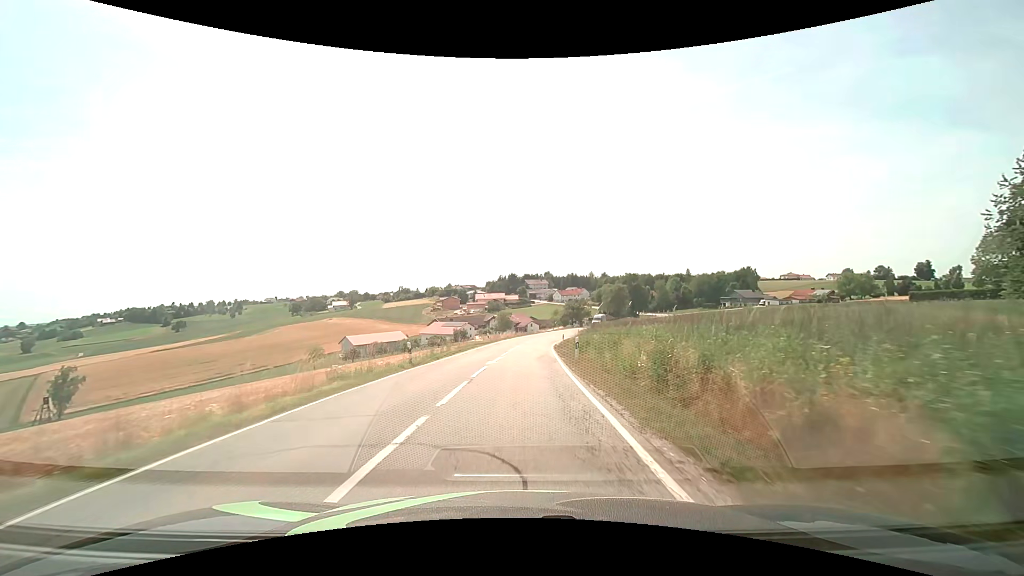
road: secondary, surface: asphalt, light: Day
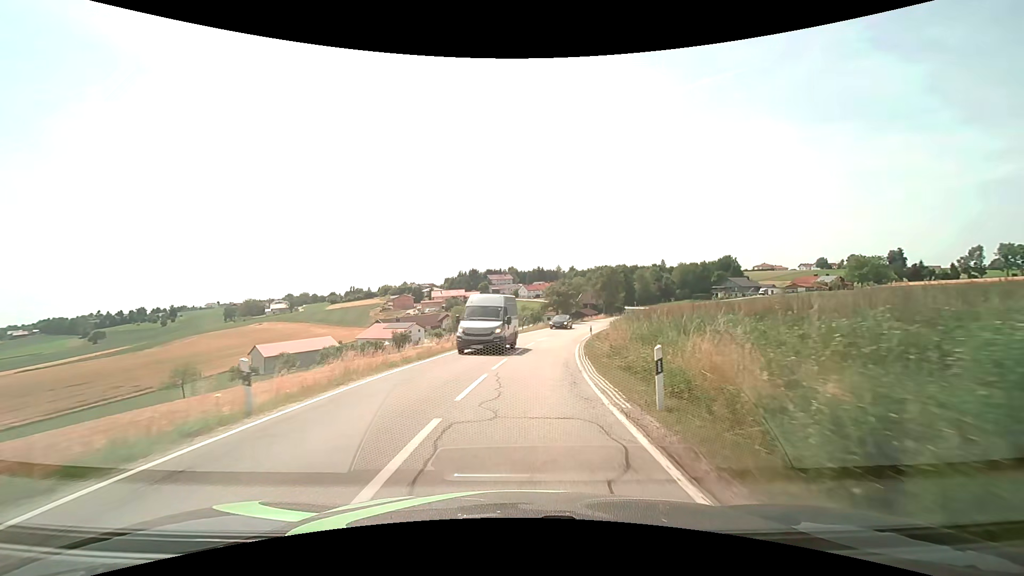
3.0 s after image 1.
(+0.9, +39.4) m; +4°
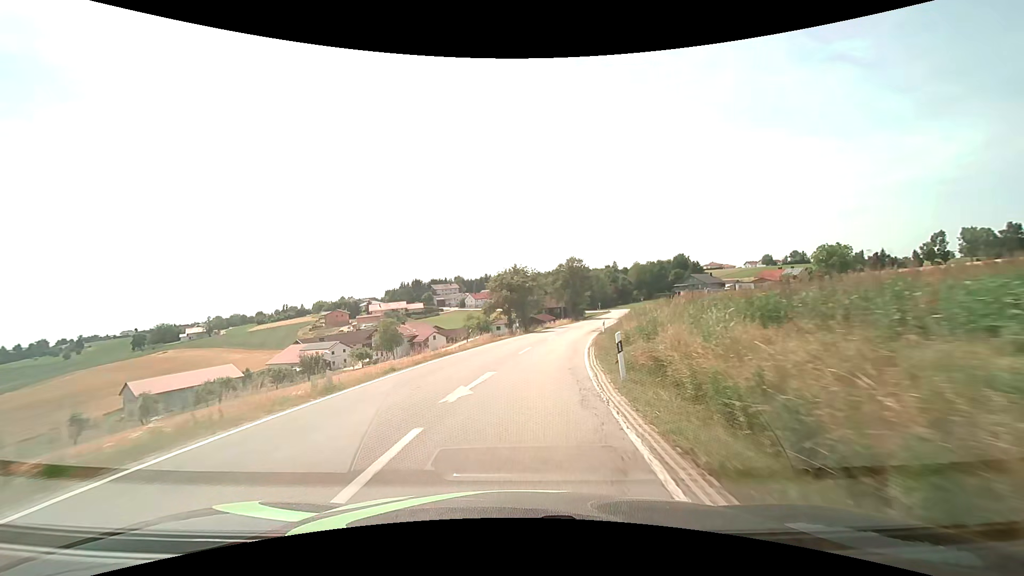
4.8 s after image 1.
(+1.5, +24.2) m; +6°
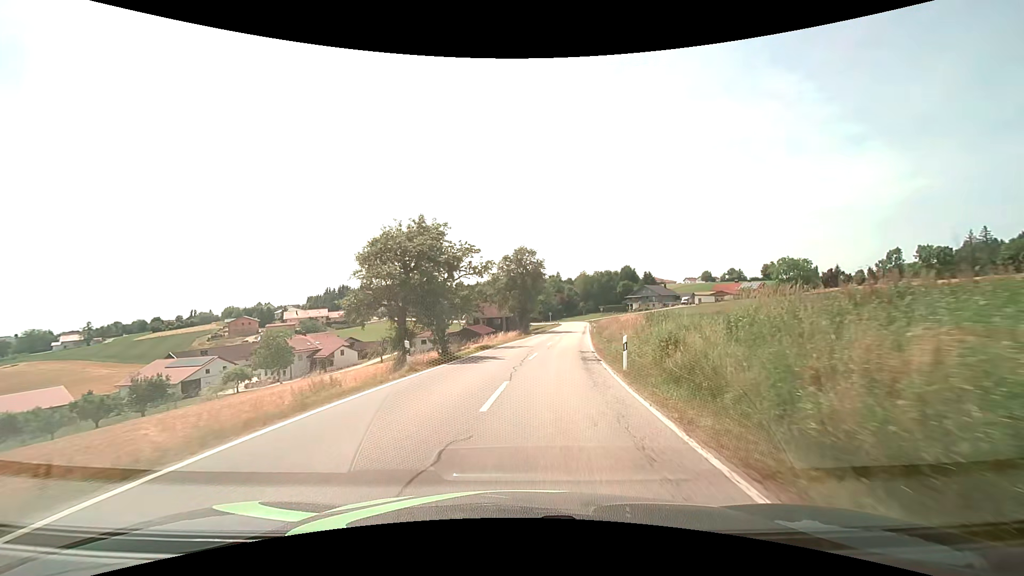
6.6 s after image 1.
(+1.1, +24.2) m; +7°
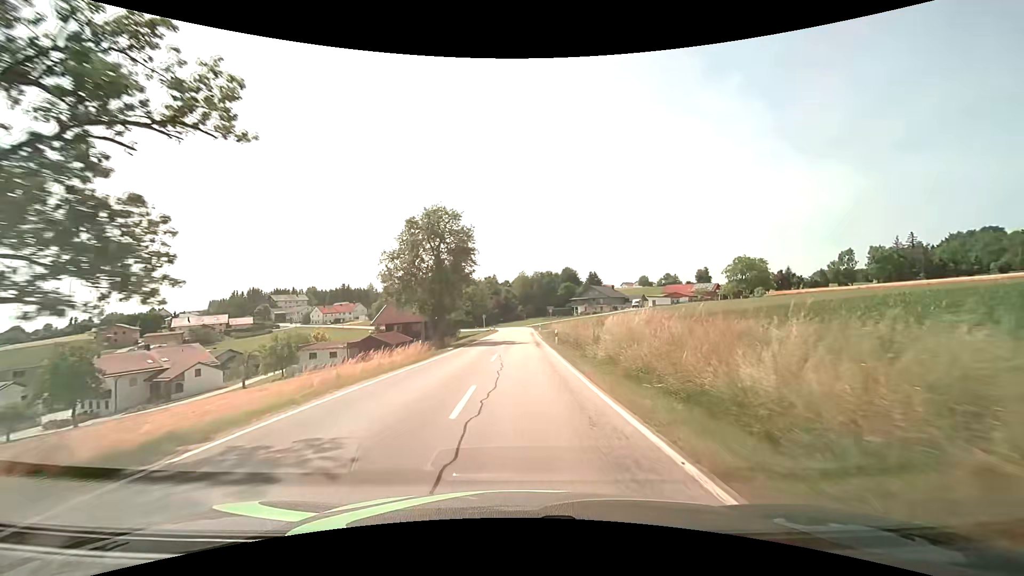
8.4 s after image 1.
(+1.7, +23.7) m; +7°
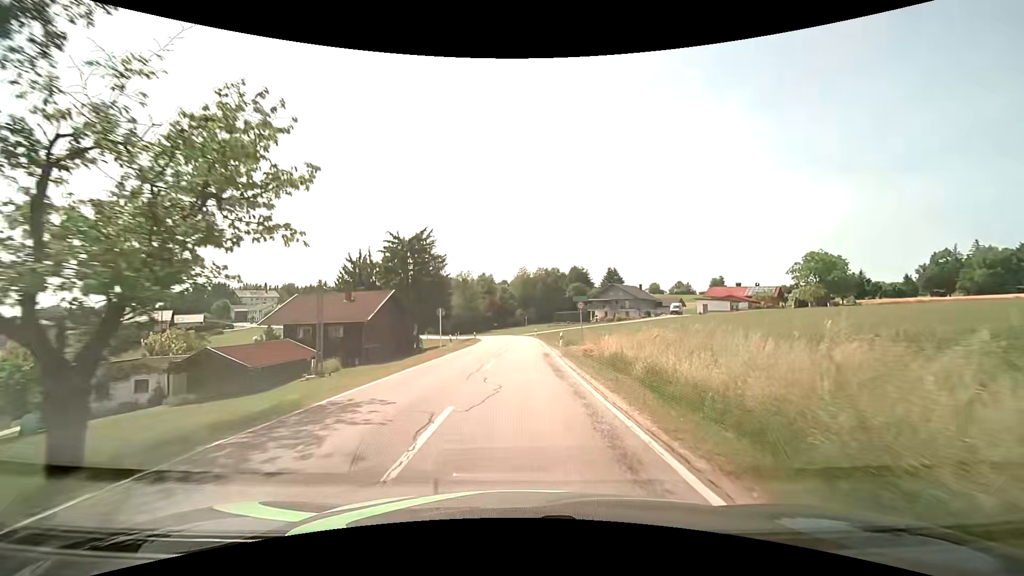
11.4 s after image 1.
(+0.4, +37.9) m; 0°
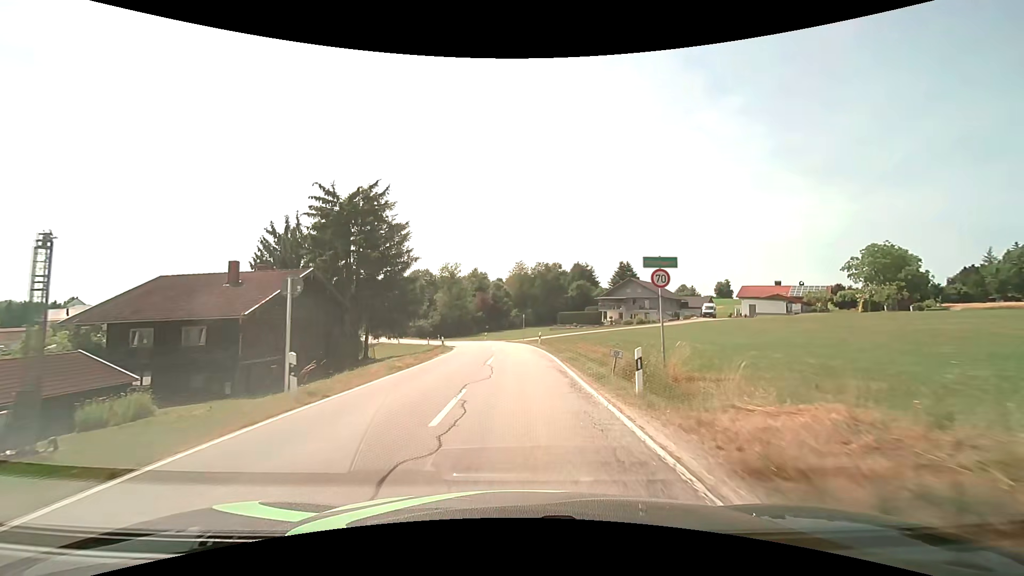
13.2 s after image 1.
(+0.2, +21.5) m; 0°
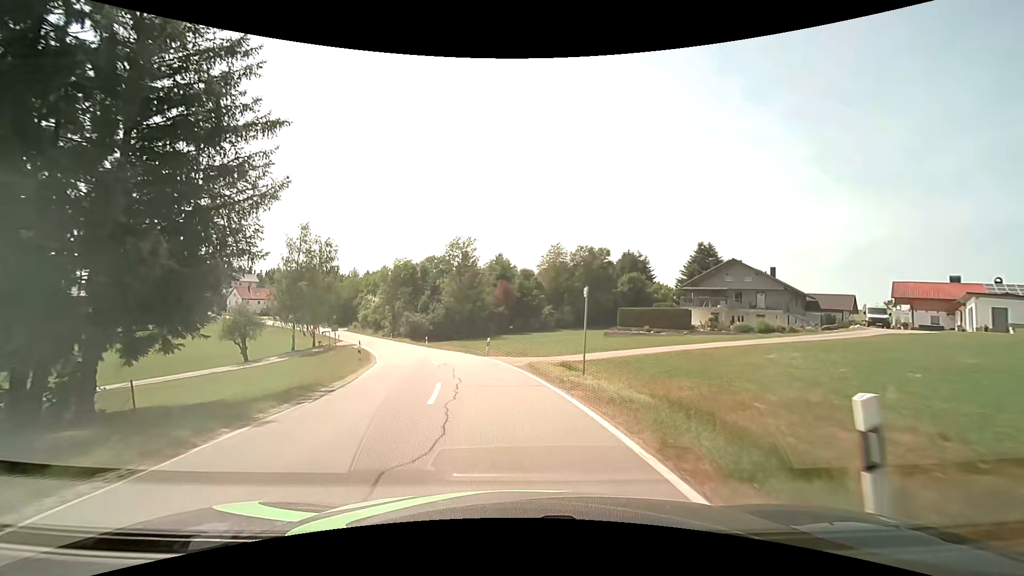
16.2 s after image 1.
(-0.2, +33.4) m; -3°
(0, +10) (-1, +20) (-4, +30) (-7, +39) (-10, +49) (-13, +58) (-17, +67) (-21, +77) (-25, +86) (-30, +95) m
